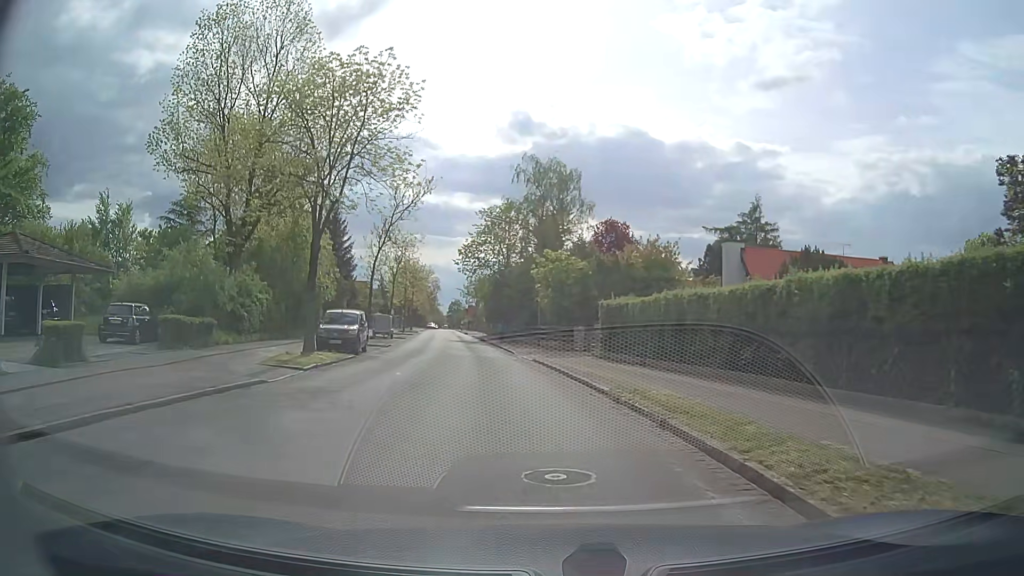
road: tertiary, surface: asphalt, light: Day
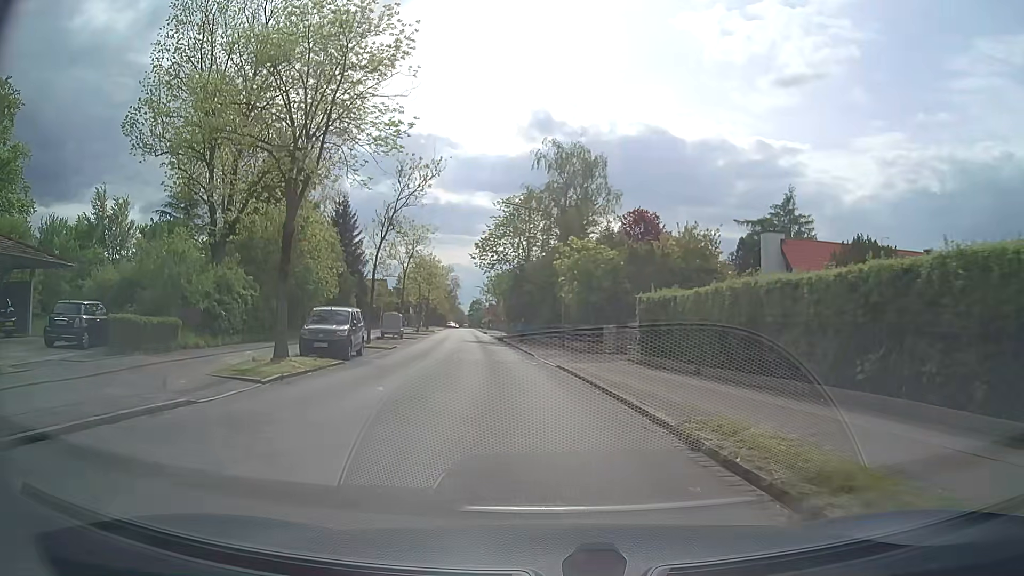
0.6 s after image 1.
(-0.1, +4.5) m; -2°
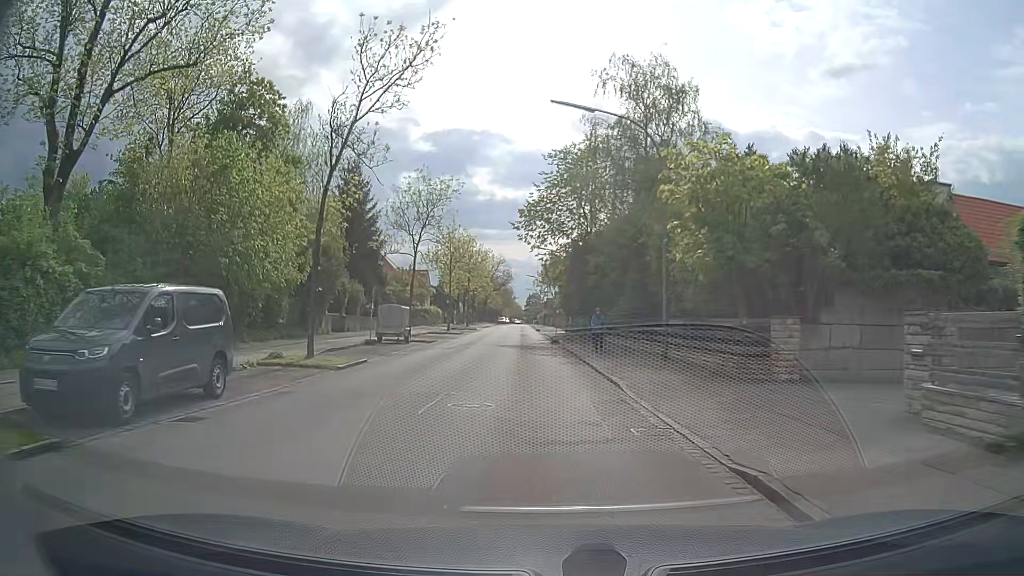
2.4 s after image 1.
(-0.7, +16.0) m; -5°
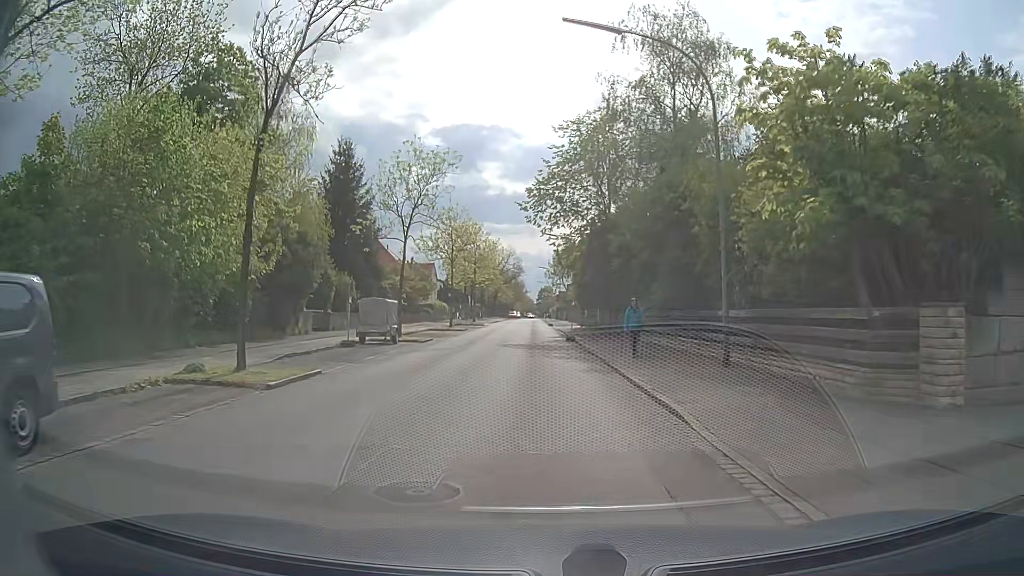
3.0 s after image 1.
(0.0, +5.3) m; -1°
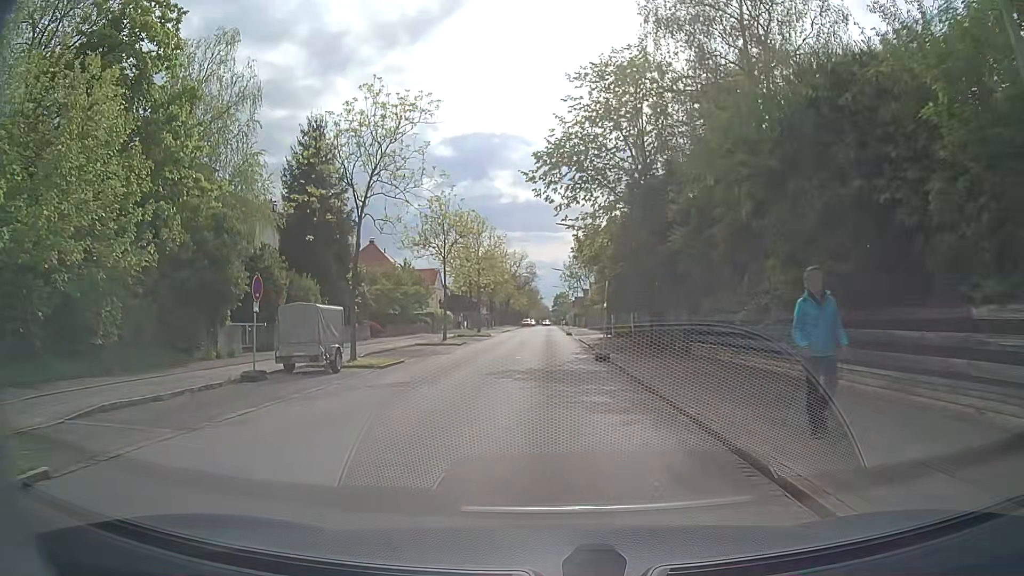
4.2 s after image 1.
(-0.1, +9.6) m; -1°
